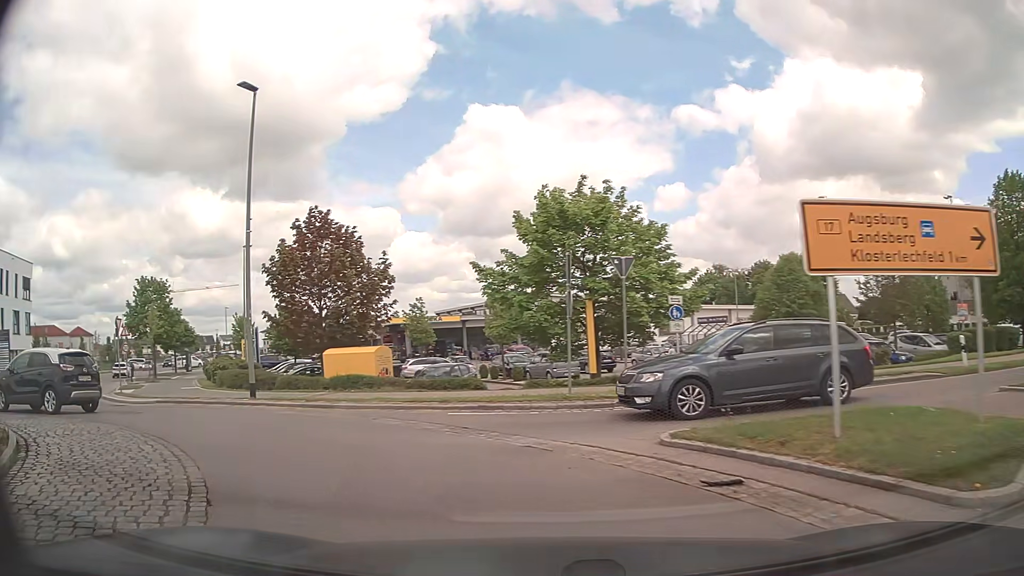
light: Day
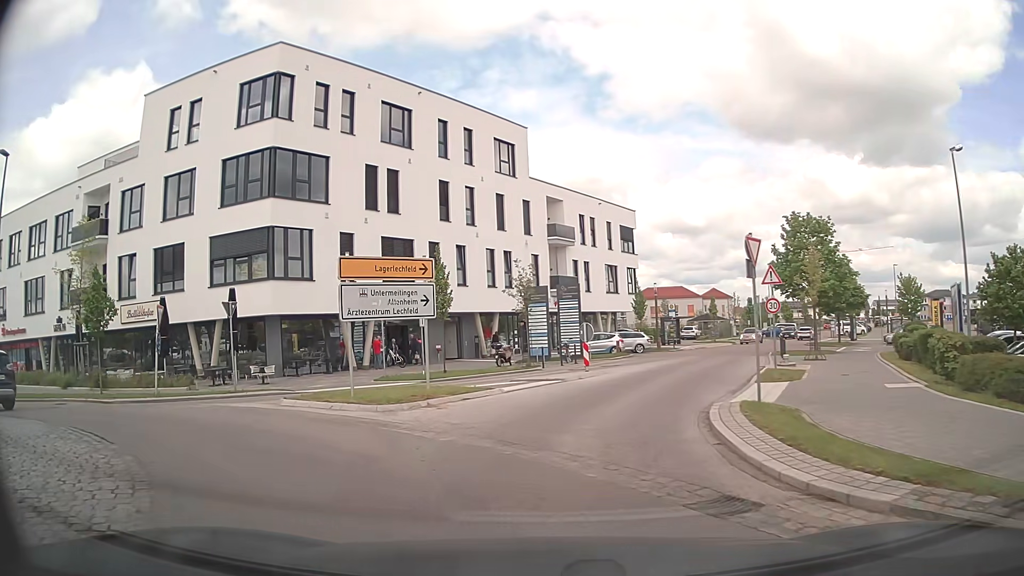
(-7.8, +13.0) m; -57°
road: tertiary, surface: asphalt
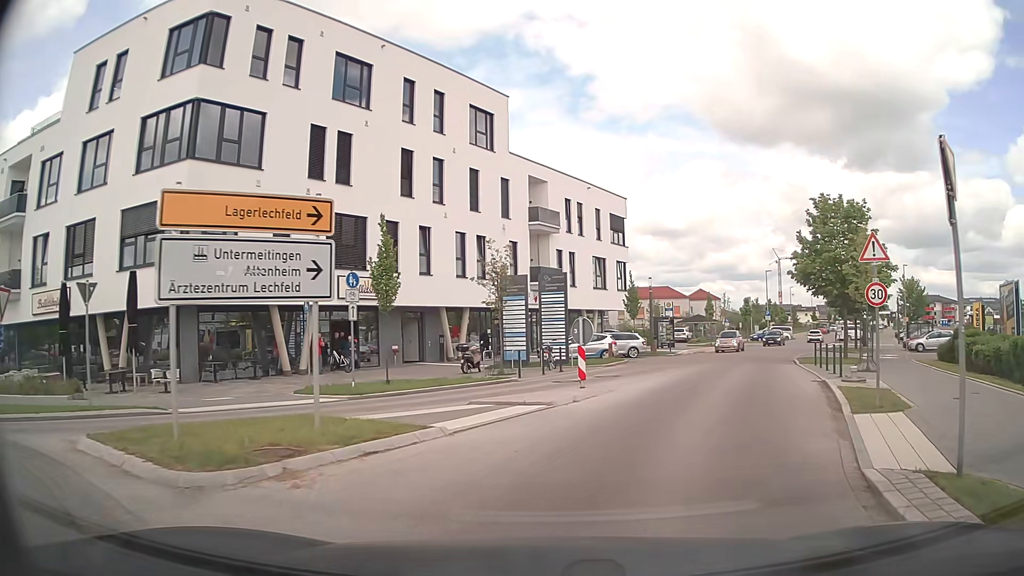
(-0.1, +6.8) m; +2°
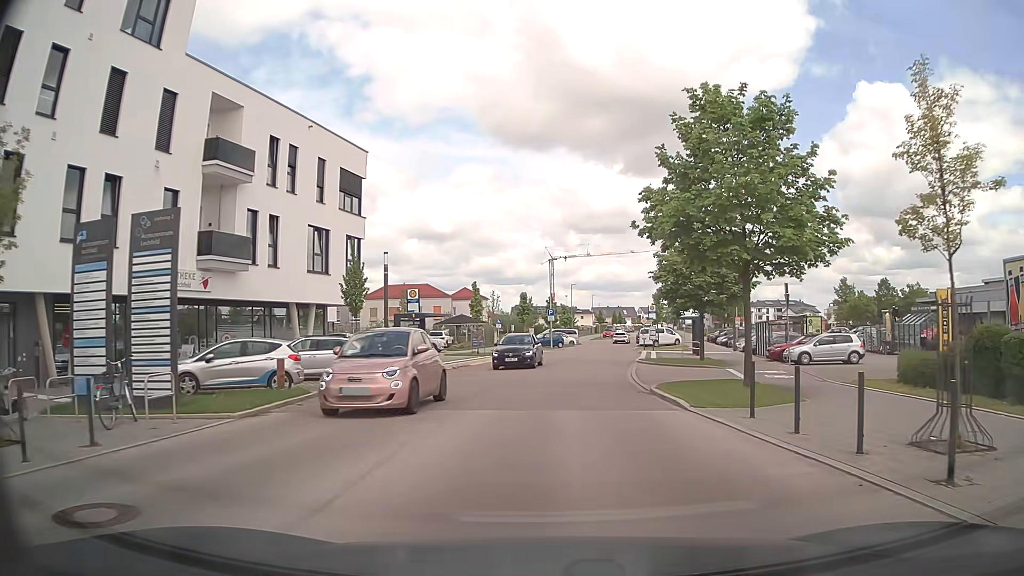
(+3.2, +16.4) m; +20°
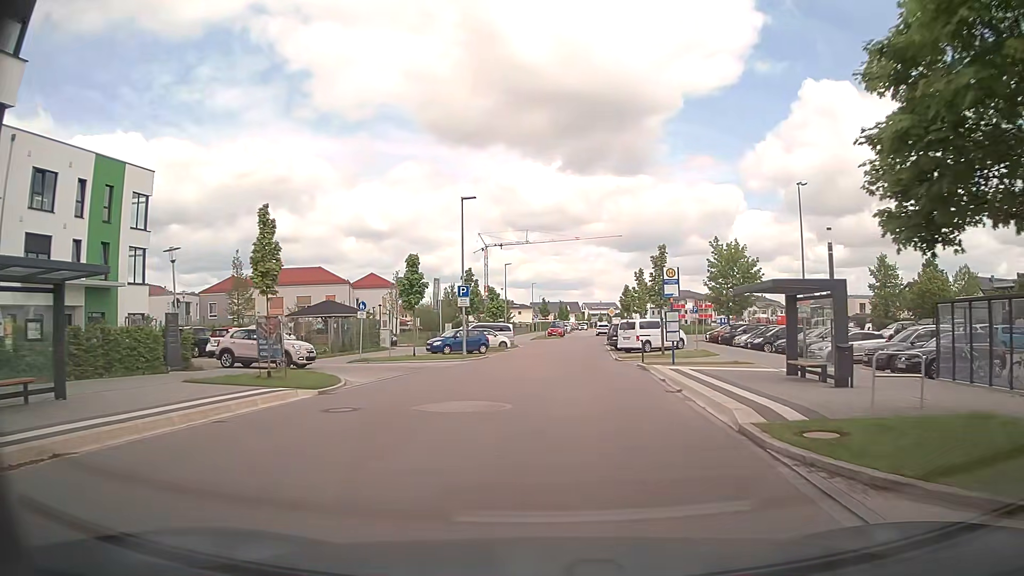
(+1.4, +27.6) m; +5°
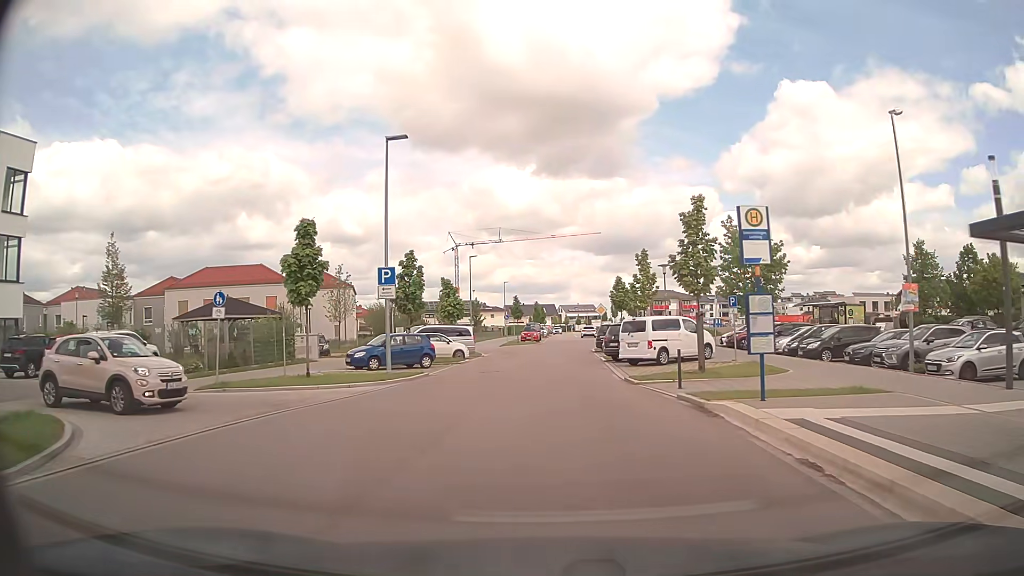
(+0.3, +12.1) m; +2°
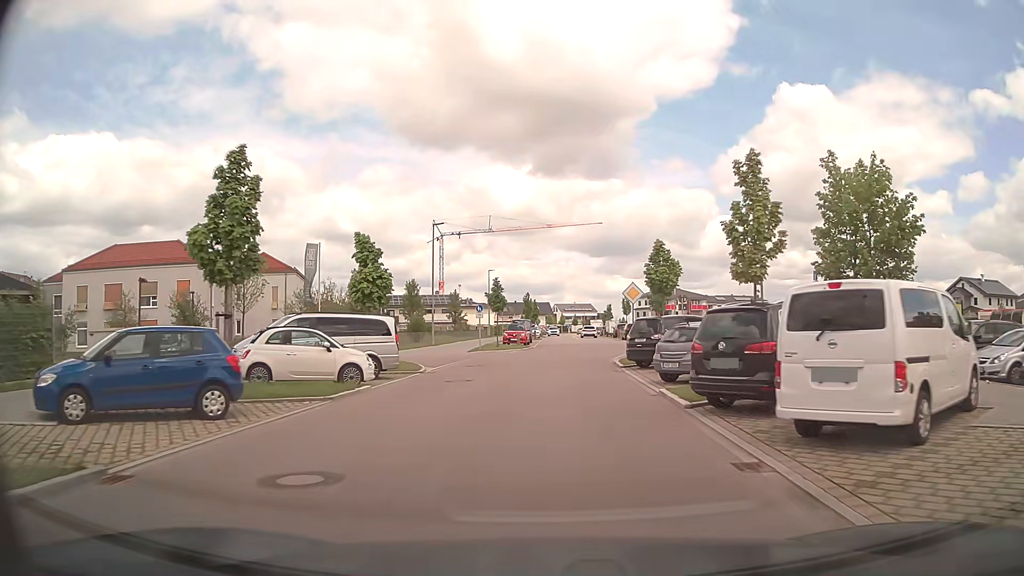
(+0.1, +18.8) m; 0°
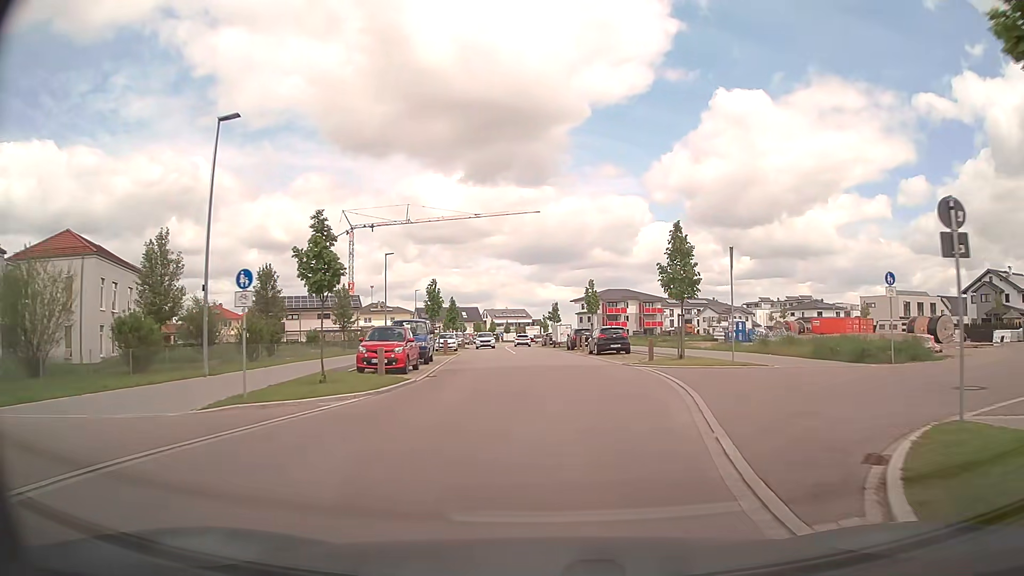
(+0.8, +25.5) m; +6°
(0, +10) (0, +20) (0, +30) (0, +40) (-1, +50) (-2, +60) (-3, +70) (-3, +80) (-4, +90) (-4, +100) m
